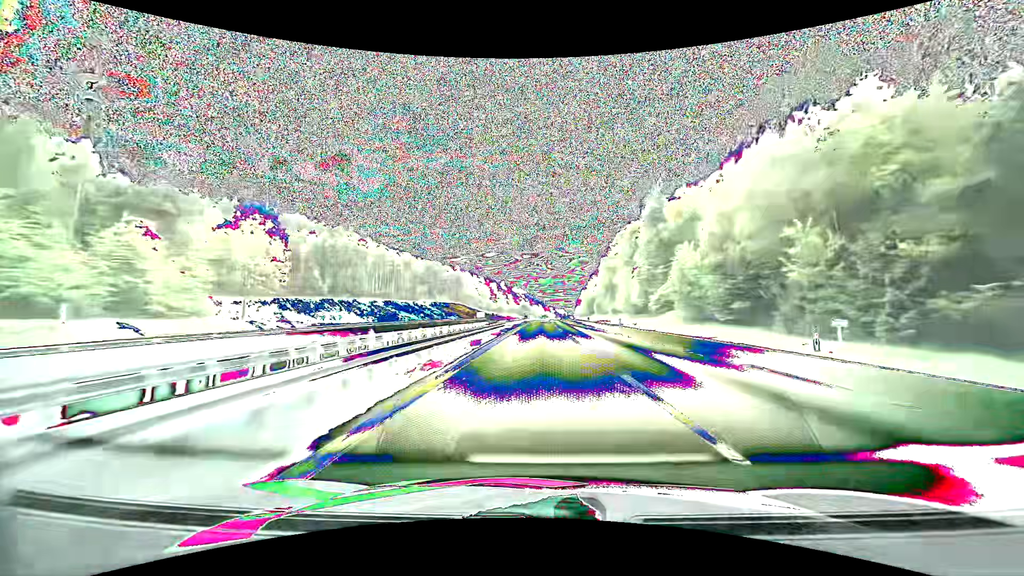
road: motorway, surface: asphalt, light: Day
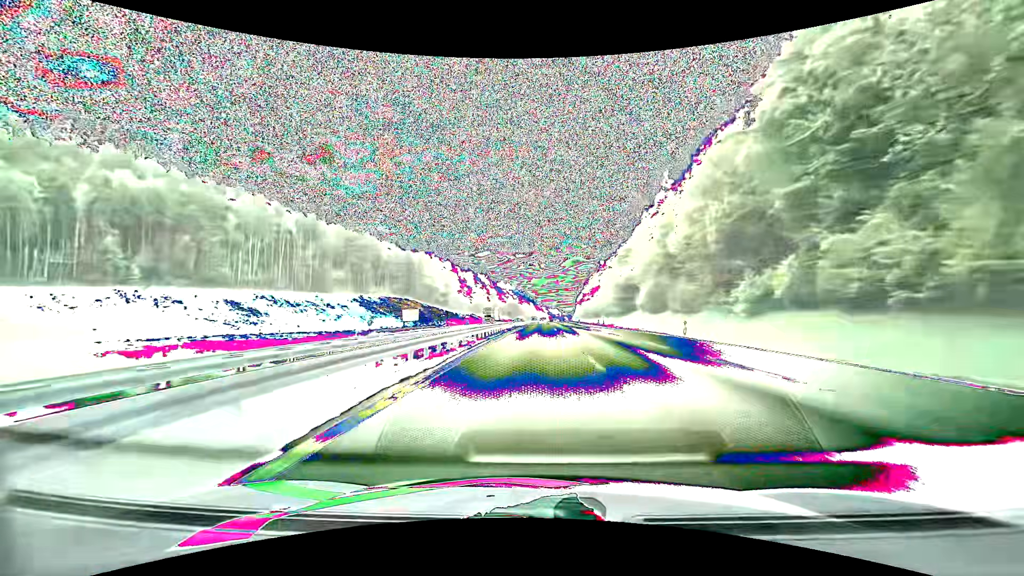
(+1.1, +82.3) m; +1°
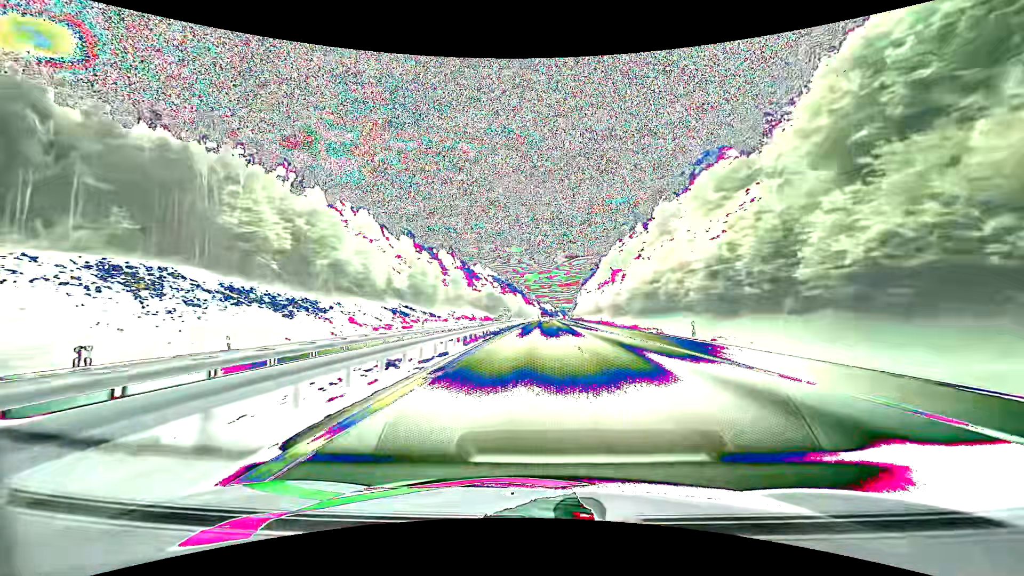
(+0.9, +105.1) m; +1°
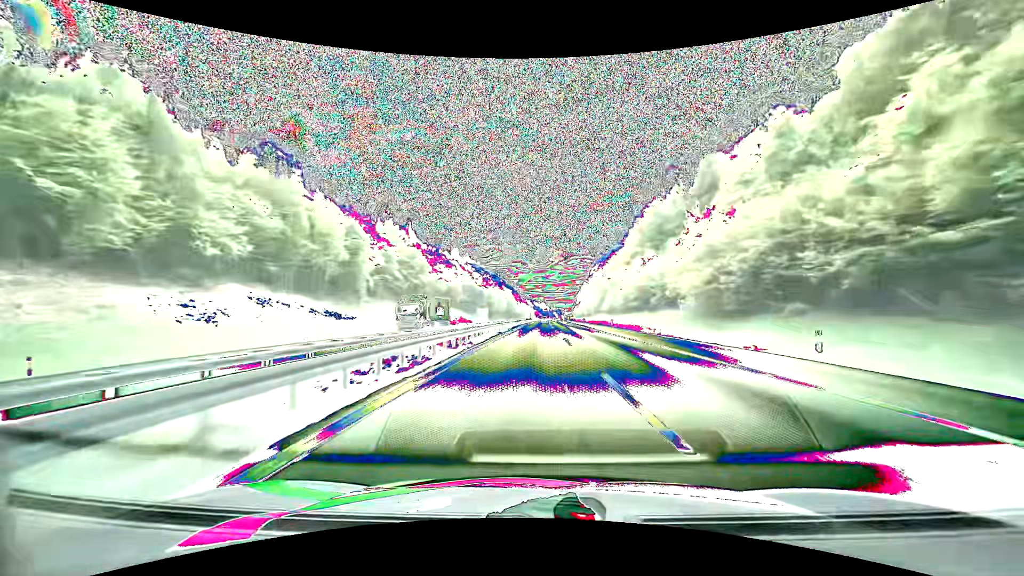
(+0.3, +64.2) m; +1°
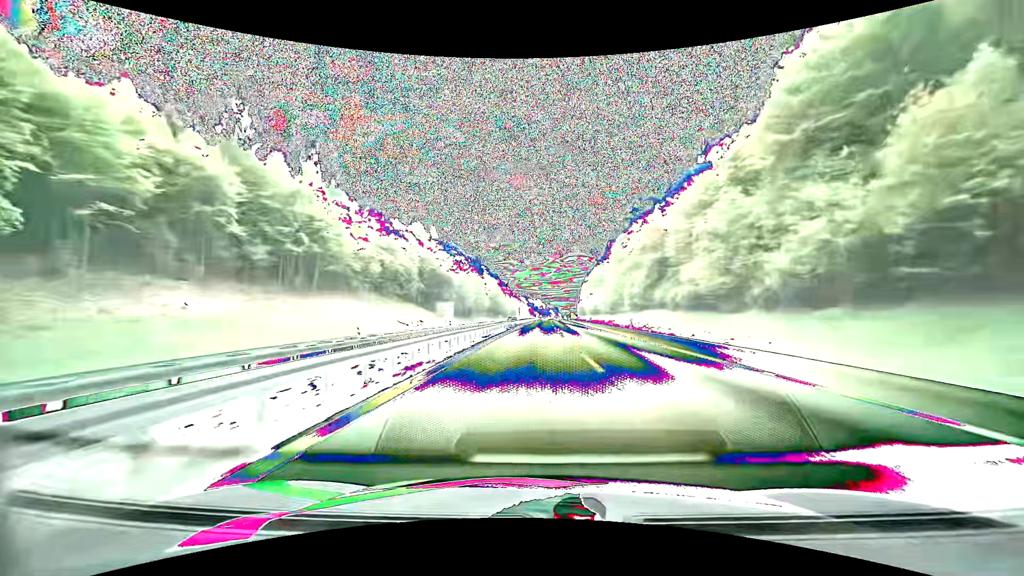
(+0.3, +65.0) m; +1°
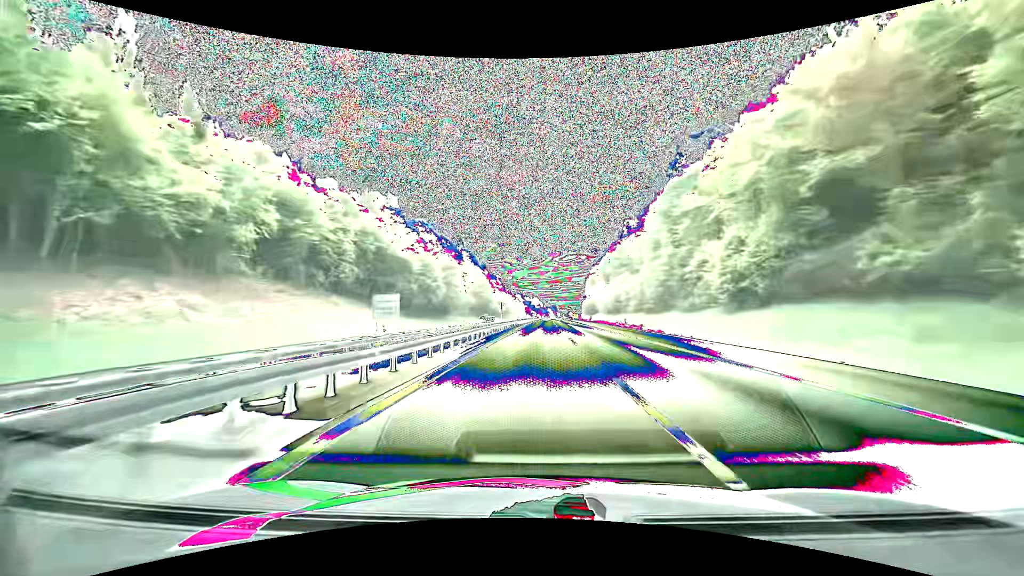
(+0.1, +43.7) m; 0°
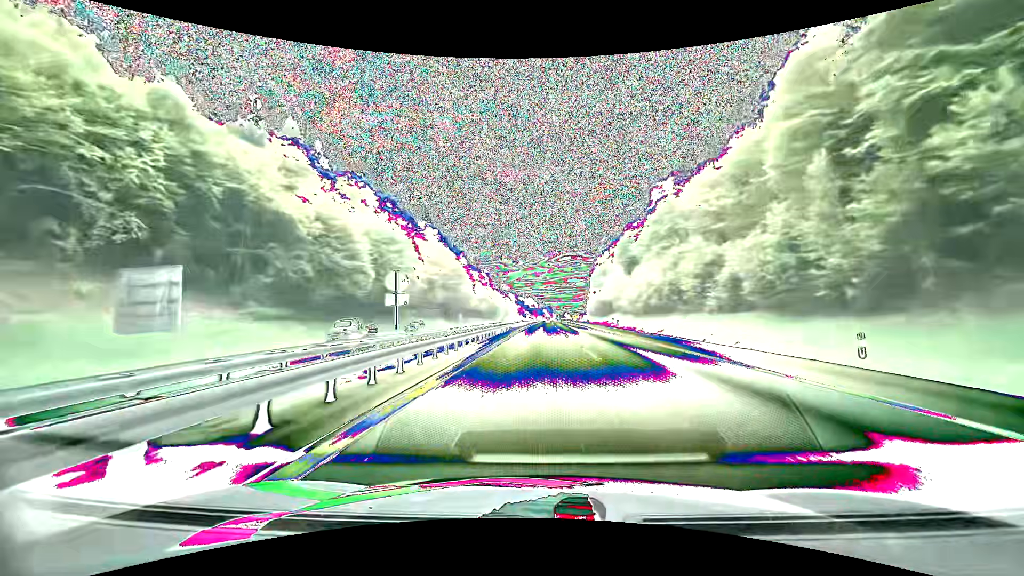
(+0.2, +44.1) m; +1°
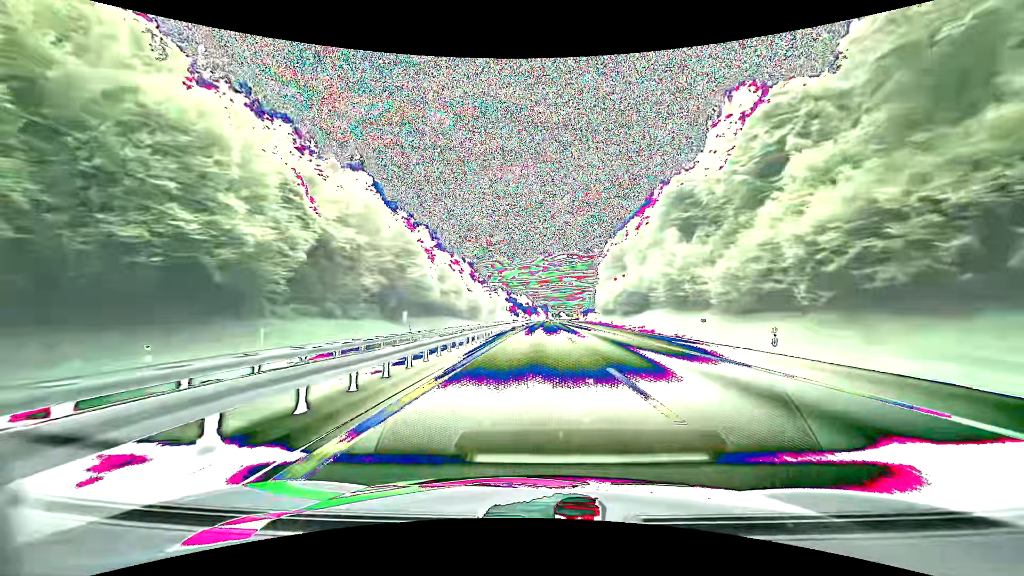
(+0.2, +45.2) m; 0°
